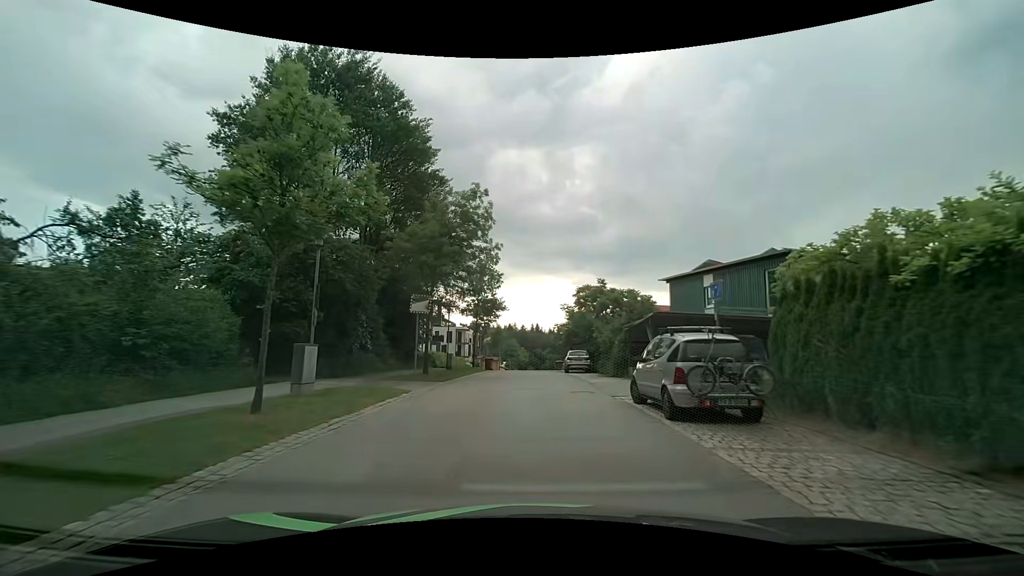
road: residential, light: Day
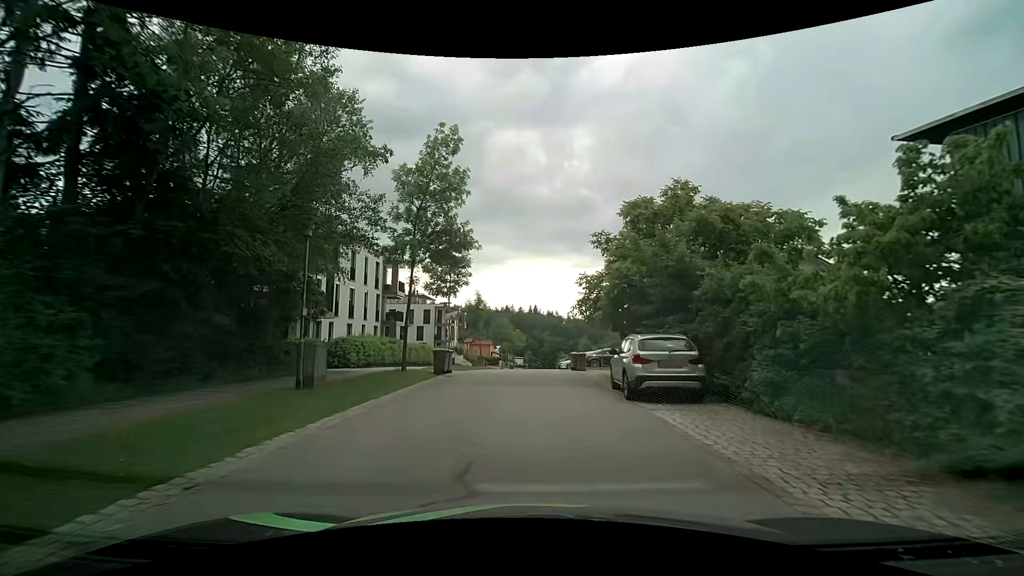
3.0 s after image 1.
(0.0, +22.3) m; 0°
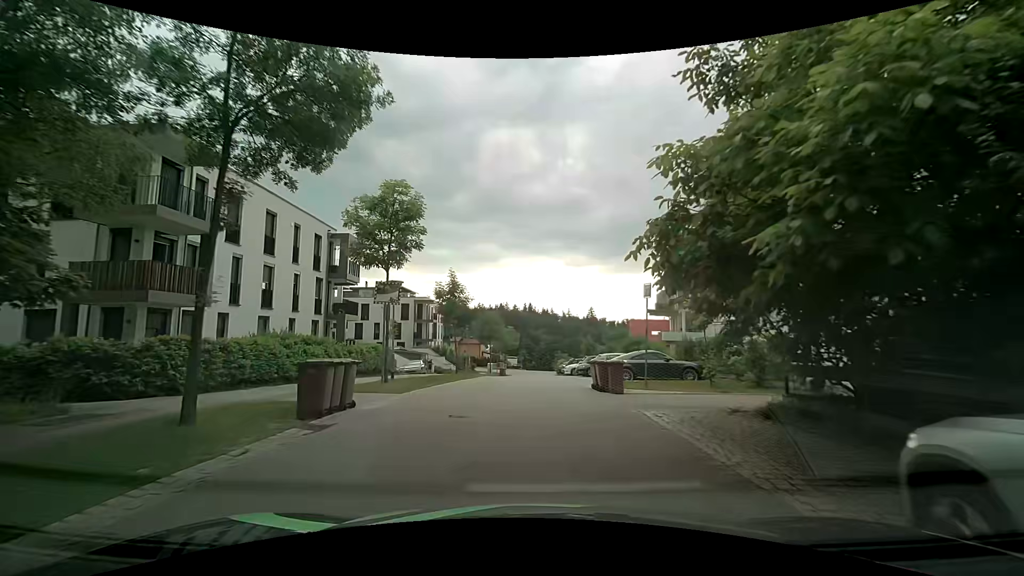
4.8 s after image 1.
(0.0, +11.9) m; -1°
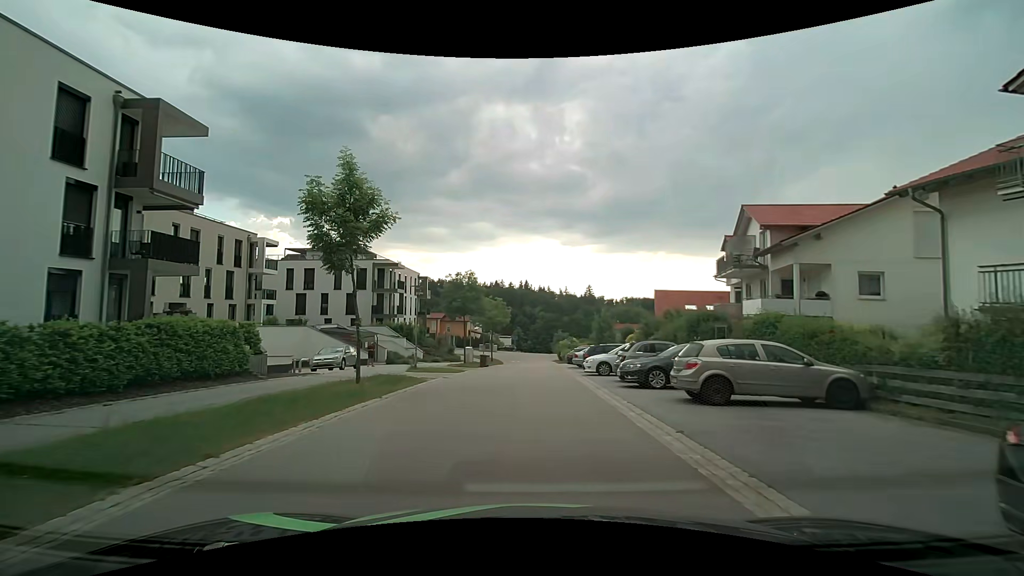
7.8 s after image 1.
(+0.4, +18.4) m; 0°
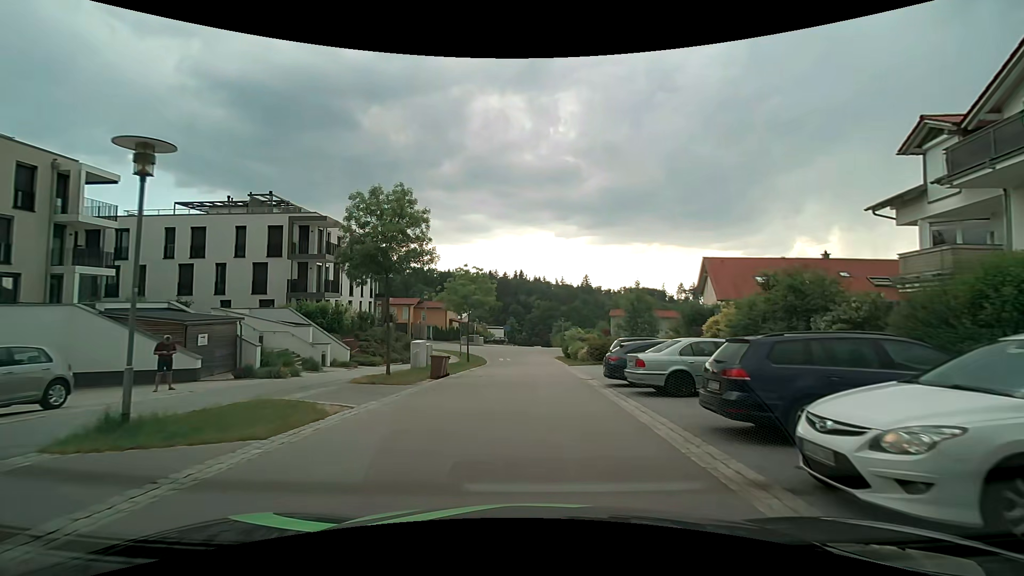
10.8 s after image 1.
(+0.3, +19.2) m; +1°
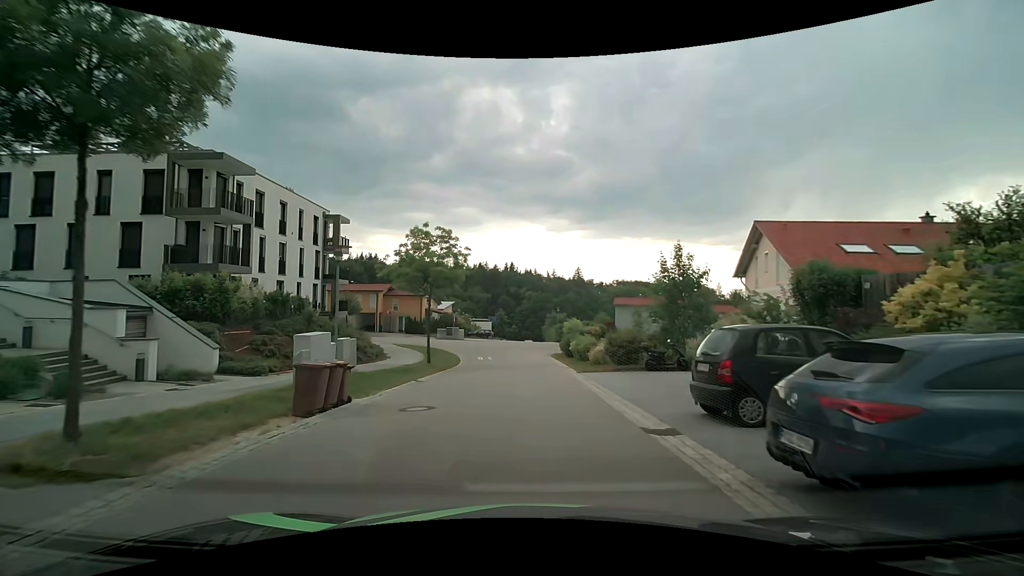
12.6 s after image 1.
(+0.3, +12.0) m; +2°
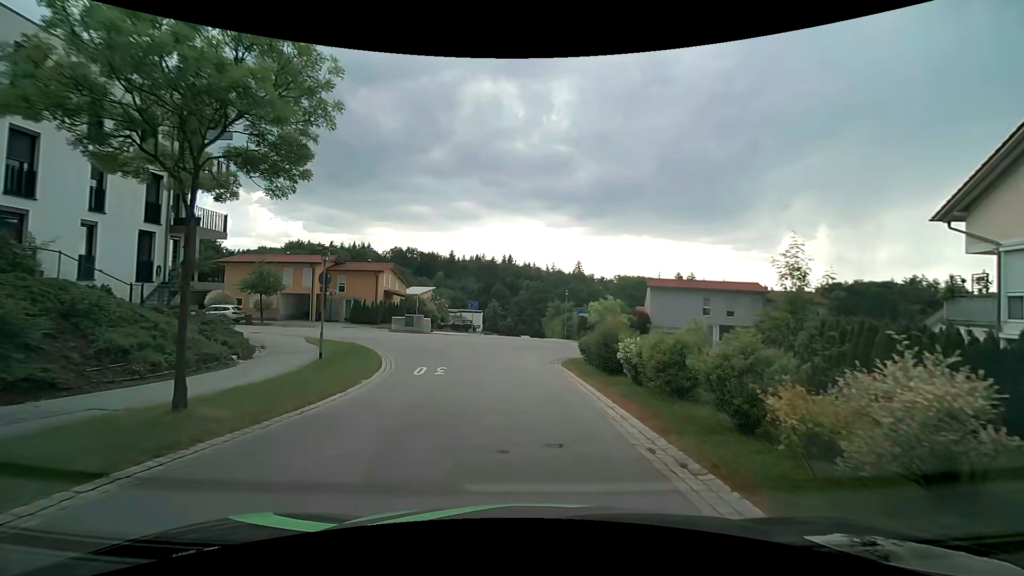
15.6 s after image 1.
(+0.2, +19.1) m; 0°
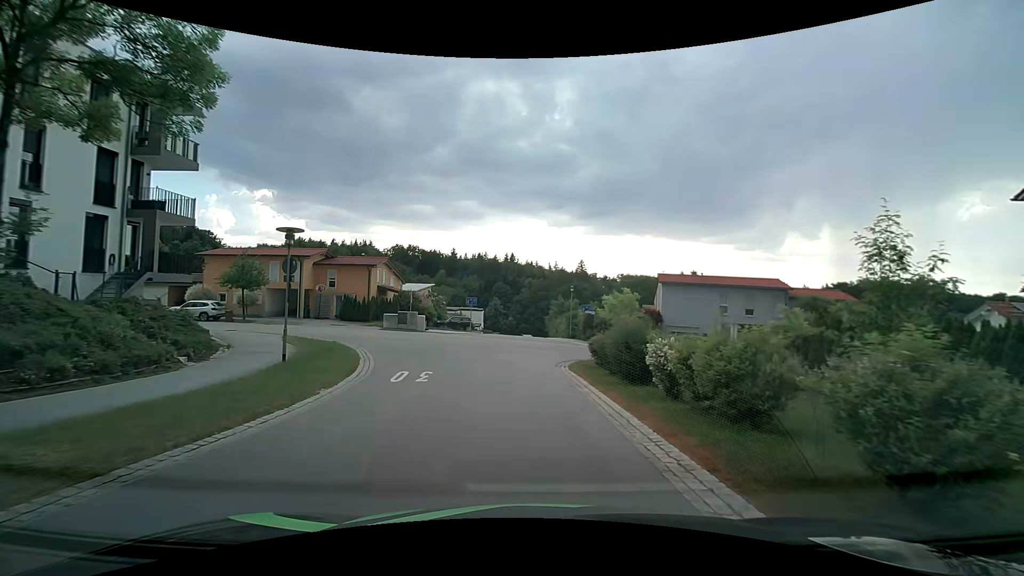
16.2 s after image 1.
(0.0, +3.1) m; 0°
(0, +10) (0, +20) (+1, +30) (+9, +34) (+19, +33) (+29, +31) (+39, +29) (+49, +27) (+59, +26) (+68, +24) m
